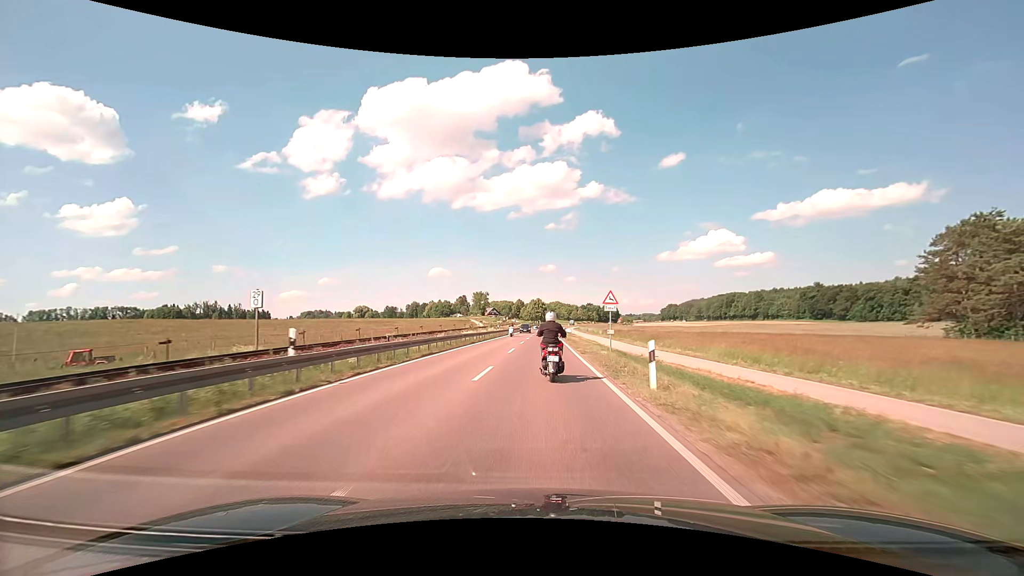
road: secondary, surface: asphalt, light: Day
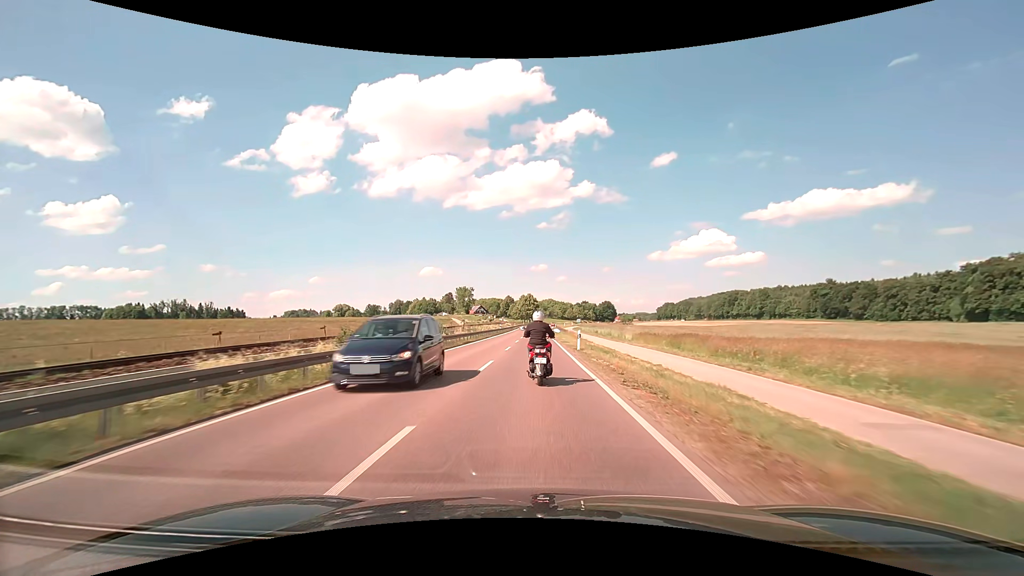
(+0.5, +33.4) m; +1°
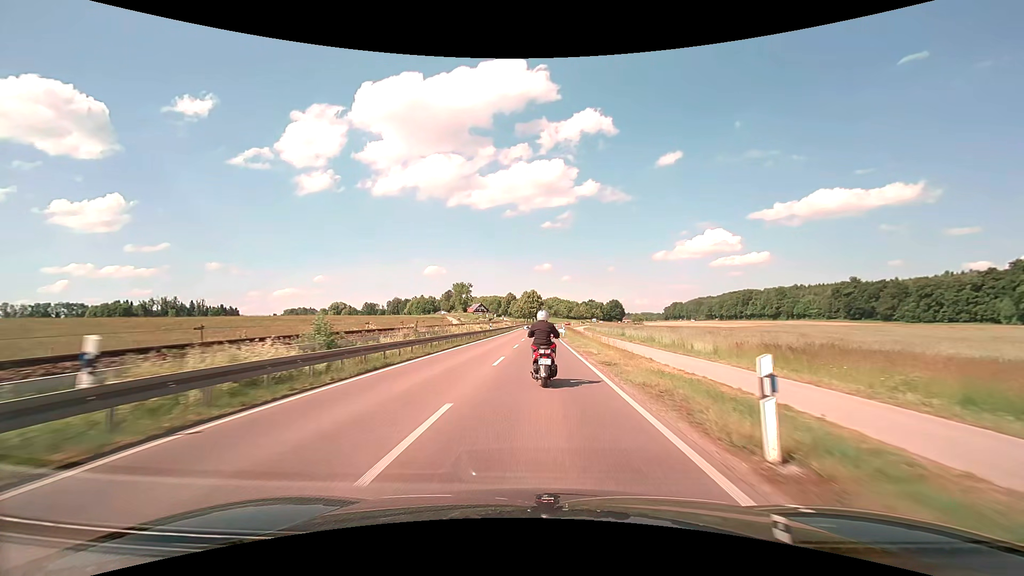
(-0.2, +22.1) m; -1°
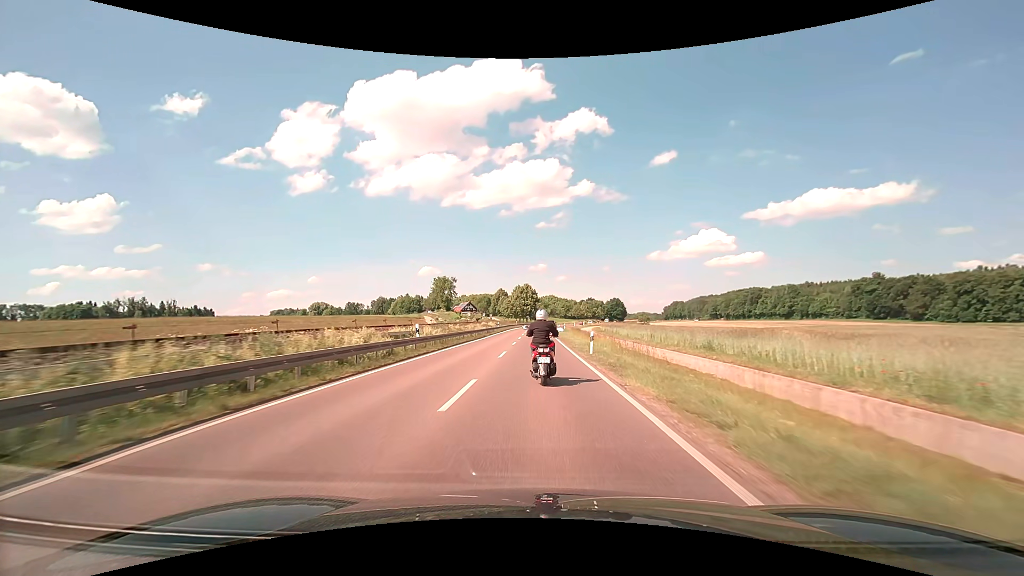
(+0.2, +32.5) m; +1°
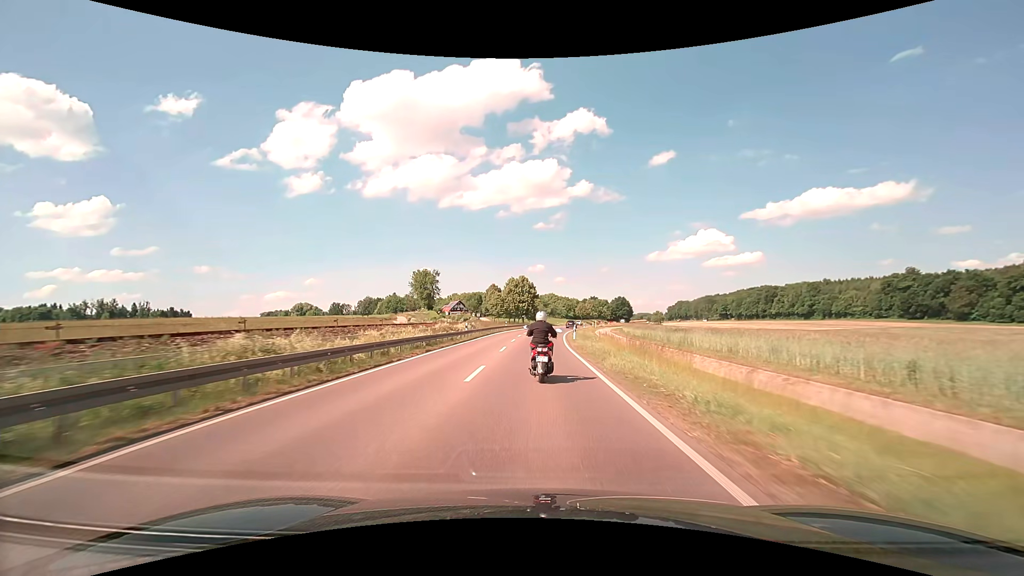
(0.0, +32.0) m; 0°
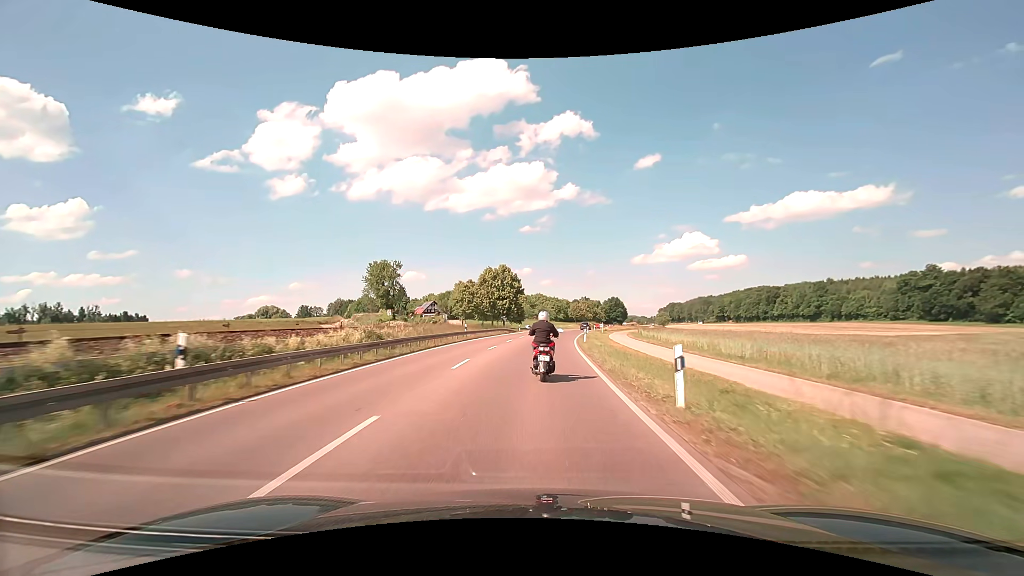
(+0.3, +32.5) m; +1°
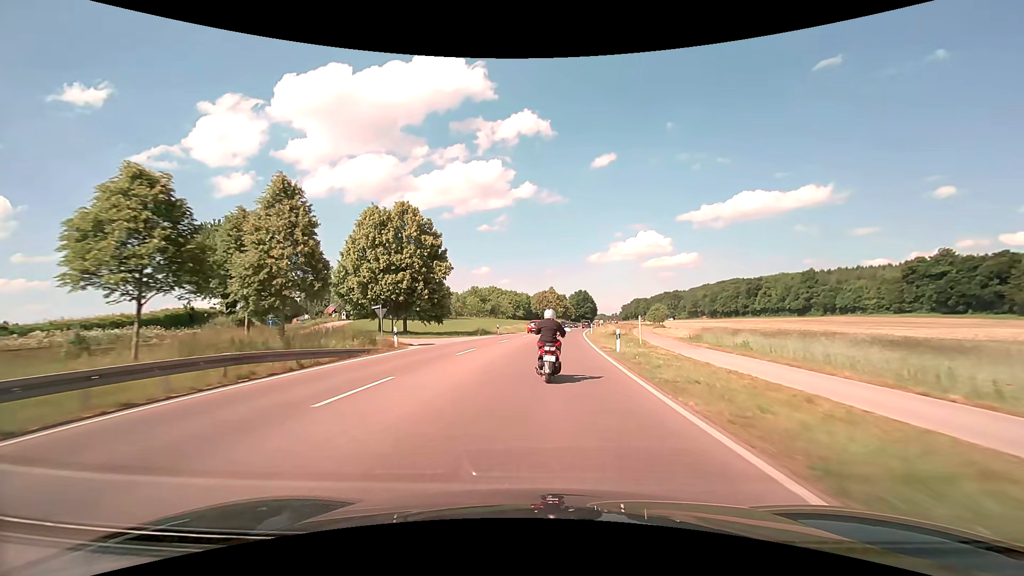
(+2.1, +54.7) m; +5°
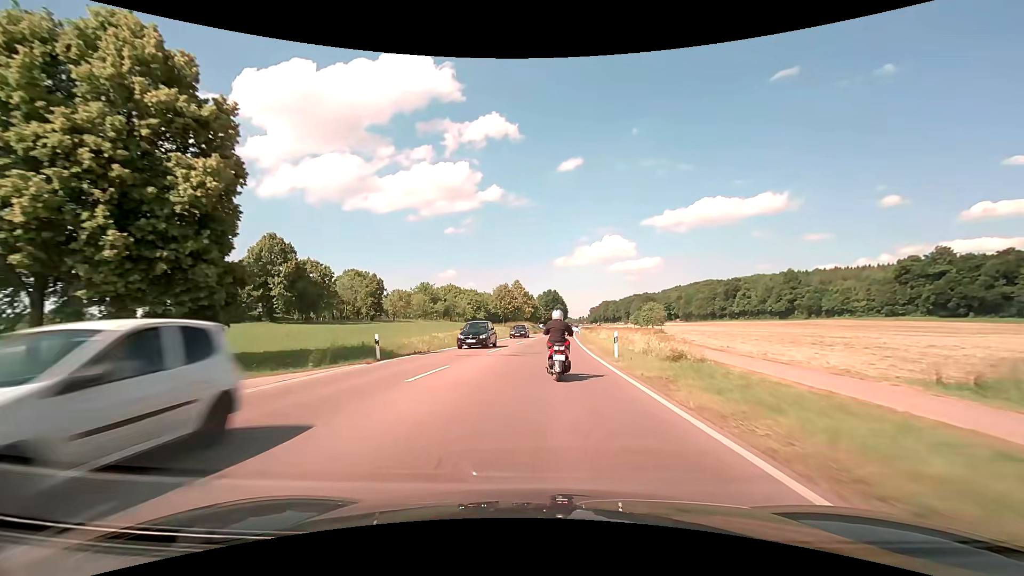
(+1.0, +31.7) m; +4°
(0, +10) (0, +20) (+1, +30) (+1, +40) (+2, +50) (+3, +60) (+3, +70) (+4, +80) (+5, +90) (+6, +100) m
